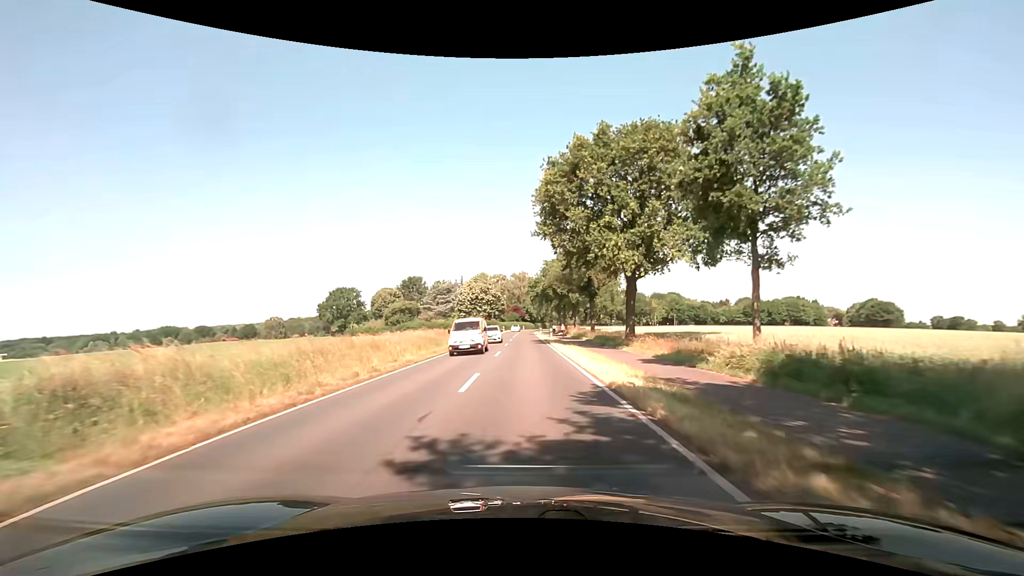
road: secondary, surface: asphalt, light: Day
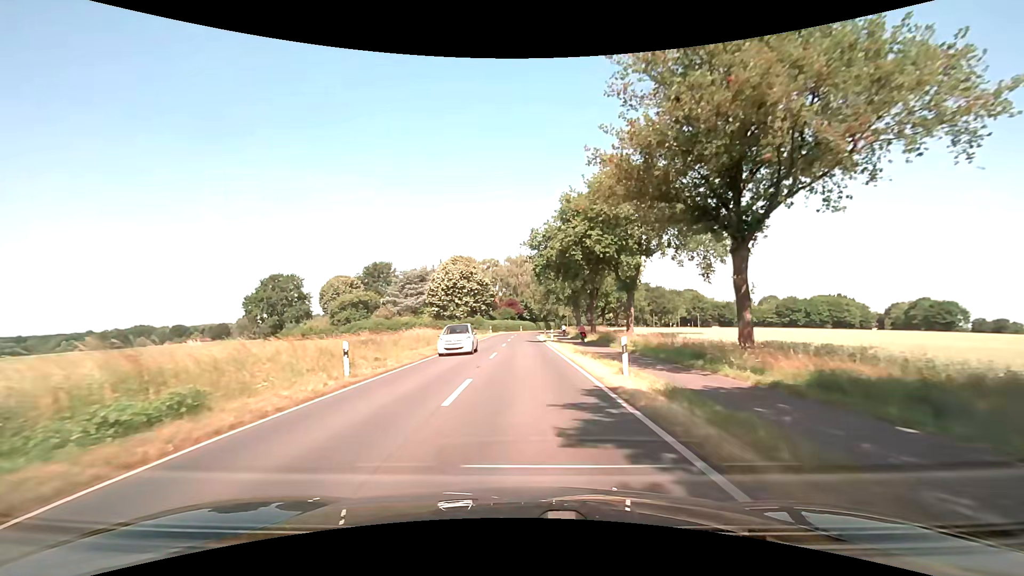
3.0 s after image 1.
(+0.2, +38.4) m; 0°
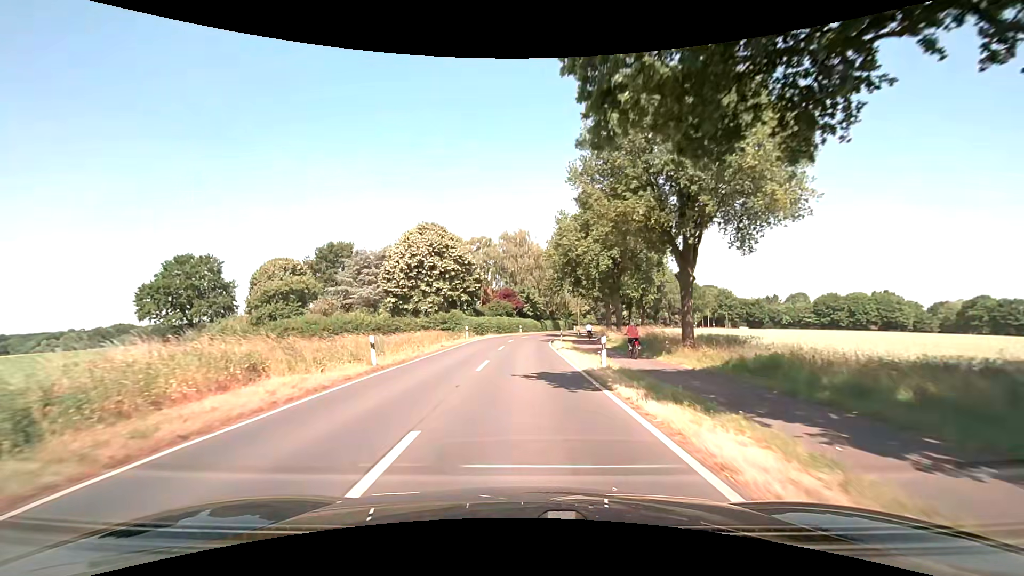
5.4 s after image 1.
(+0.1, +30.7) m; 0°
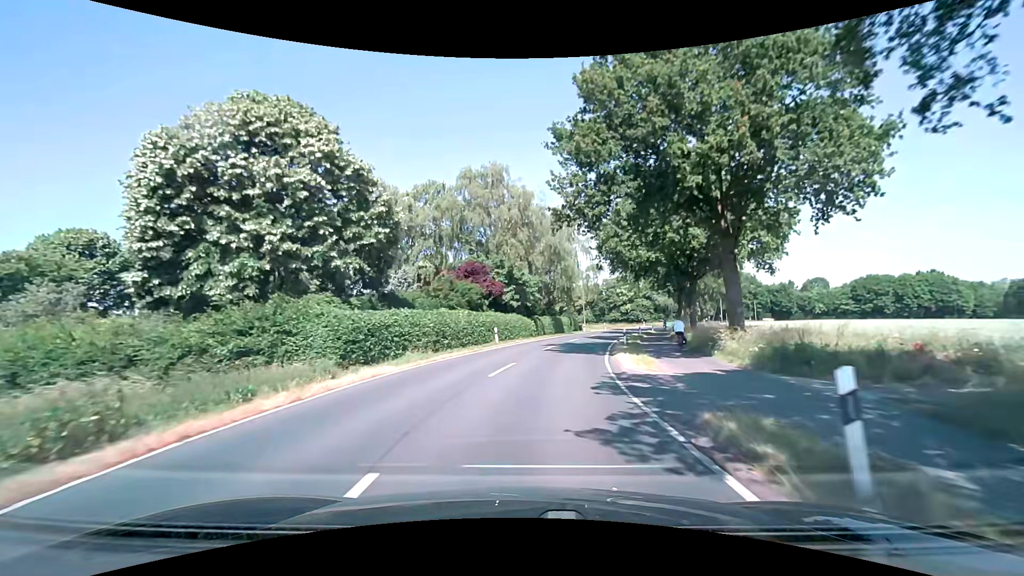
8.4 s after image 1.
(+0.2, +38.3) m; +2°
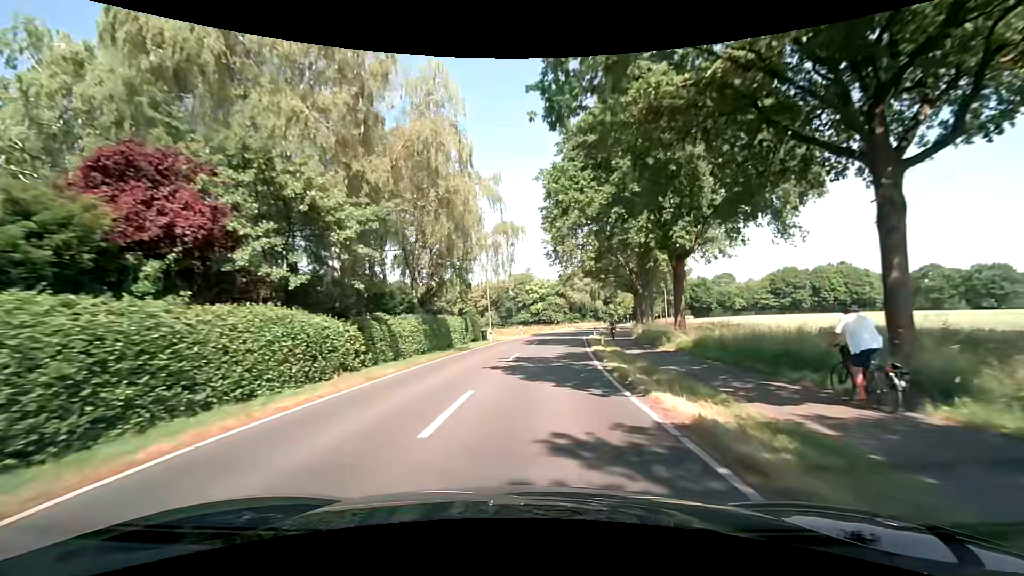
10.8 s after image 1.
(+3.0, +30.4) m; +11°
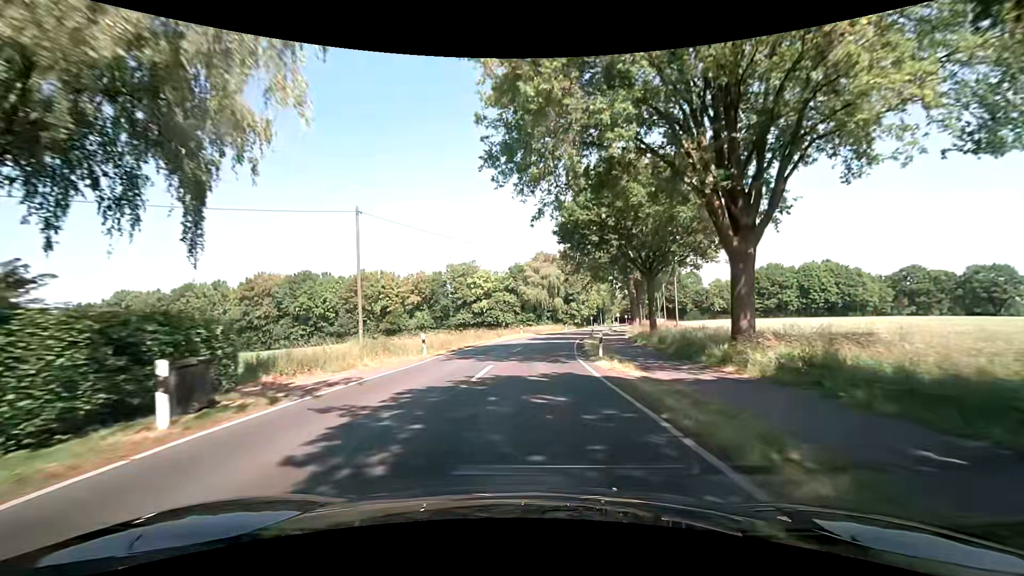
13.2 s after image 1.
(+1.5, +30.6) m; +6°
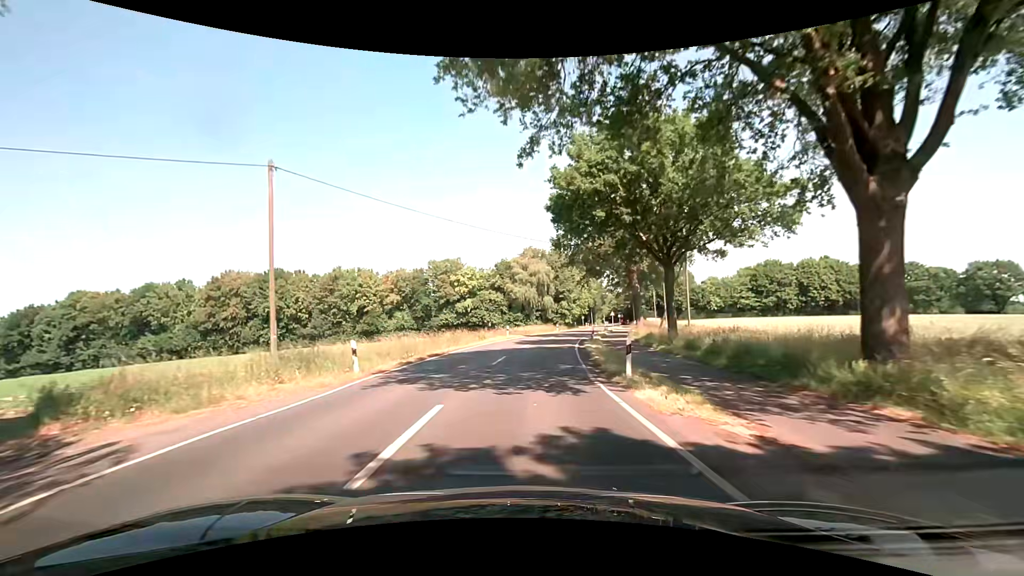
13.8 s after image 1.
(+0.1, +7.7) m; +2°
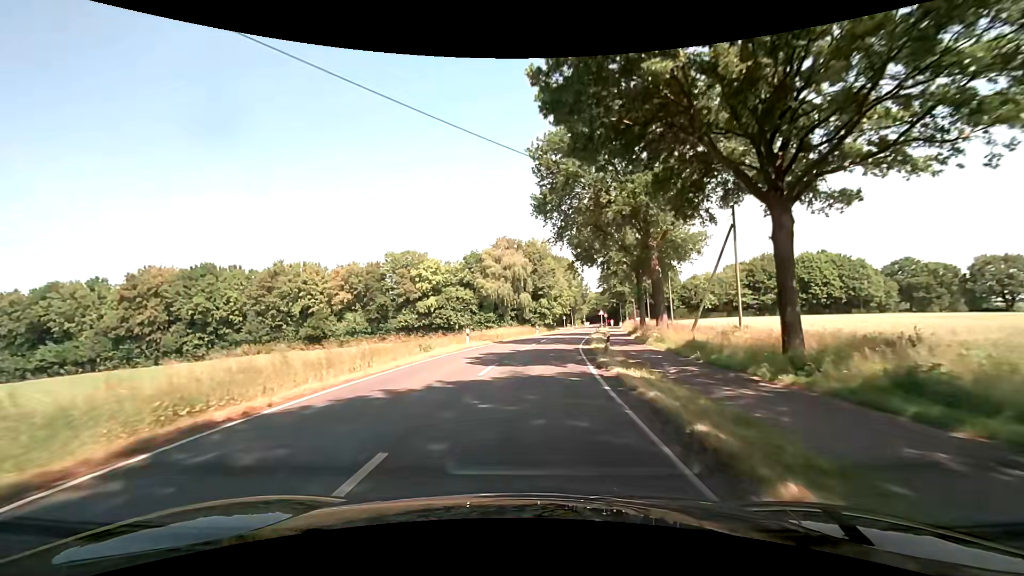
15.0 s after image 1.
(+0.3, +15.3) m; +3°
(0, +10) (+1, +20) (+1, +30) (+3, +40) (+4, +50) (+6, +60) (+7, +70) (+9, +79) (+11, +89) (+12, +99) m
